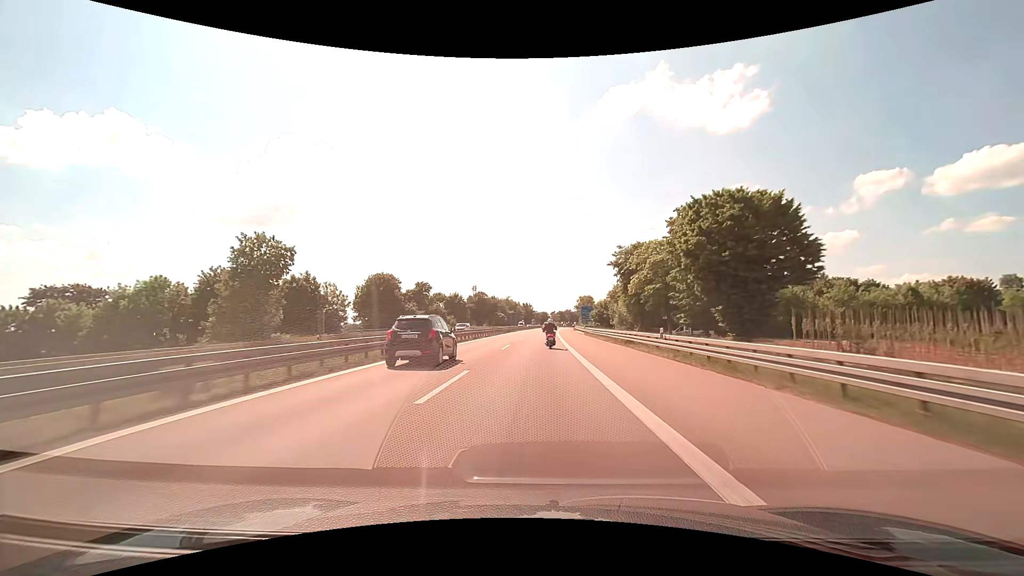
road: motorway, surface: asphalt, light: Day
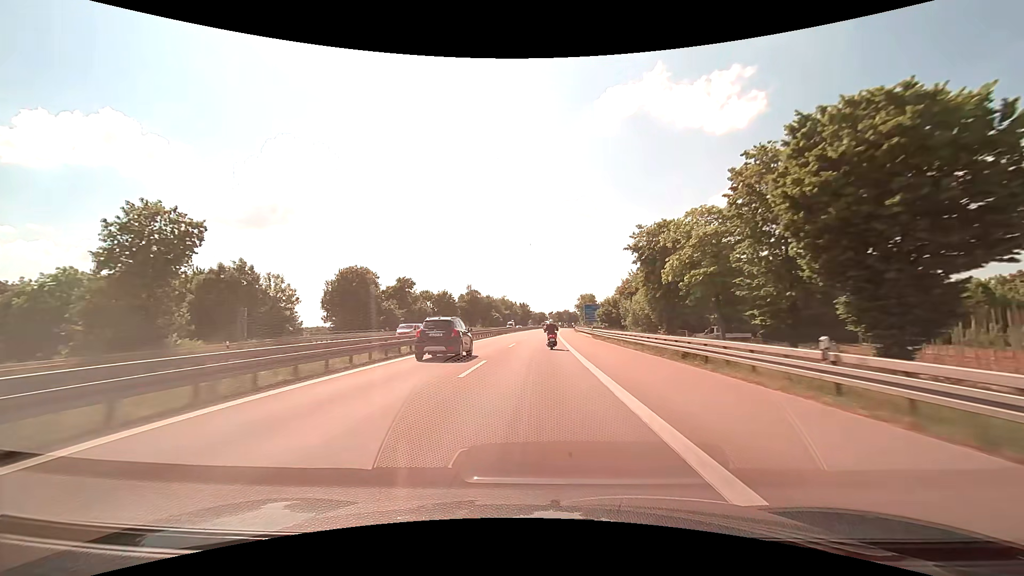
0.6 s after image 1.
(+0.1, +13.7) m; 0°
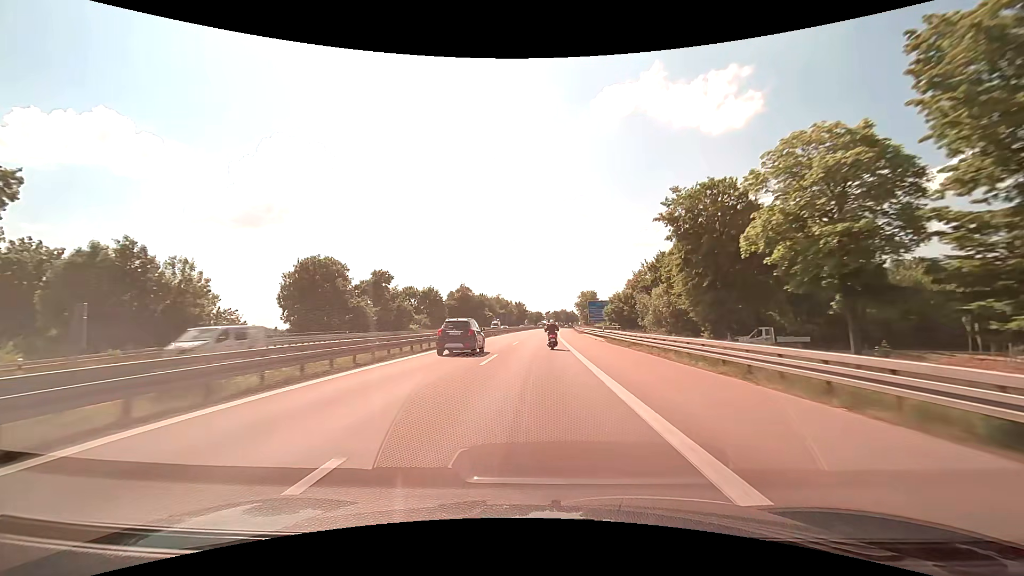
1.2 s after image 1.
(0.0, +13.7) m; 0°
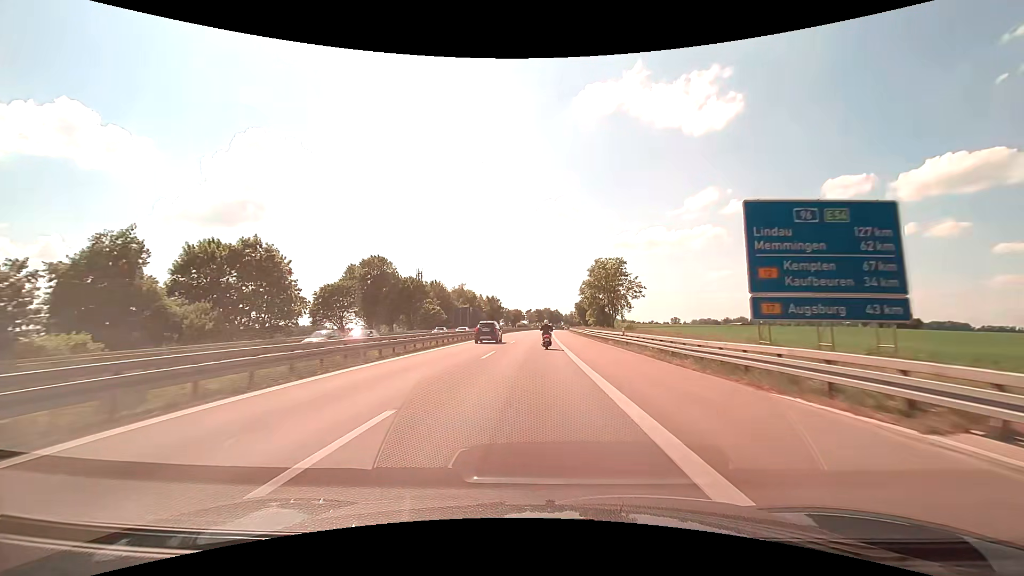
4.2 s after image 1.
(+1.4, +68.9) m; +2°
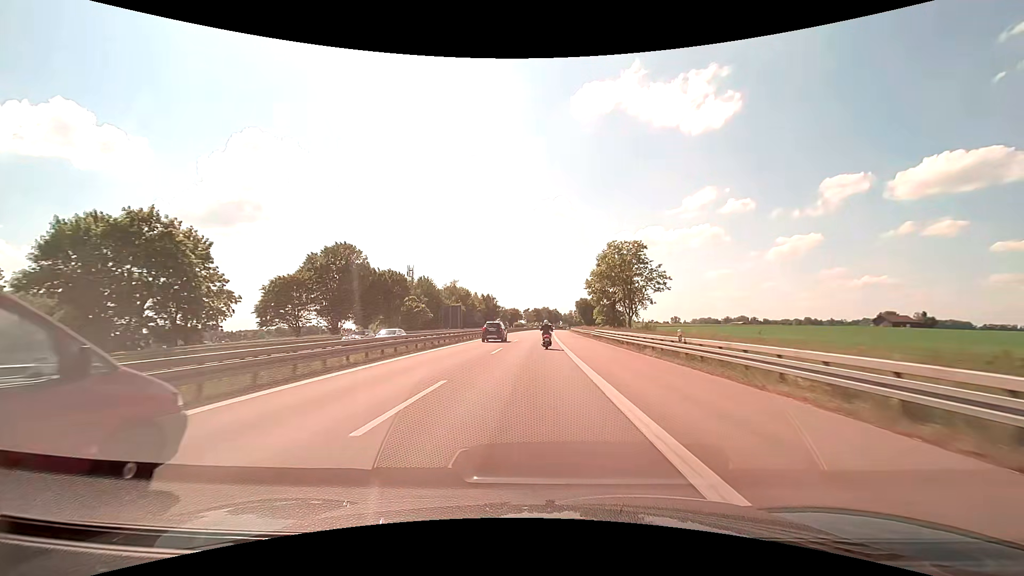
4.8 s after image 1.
(0.0, +13.8) m; 0°
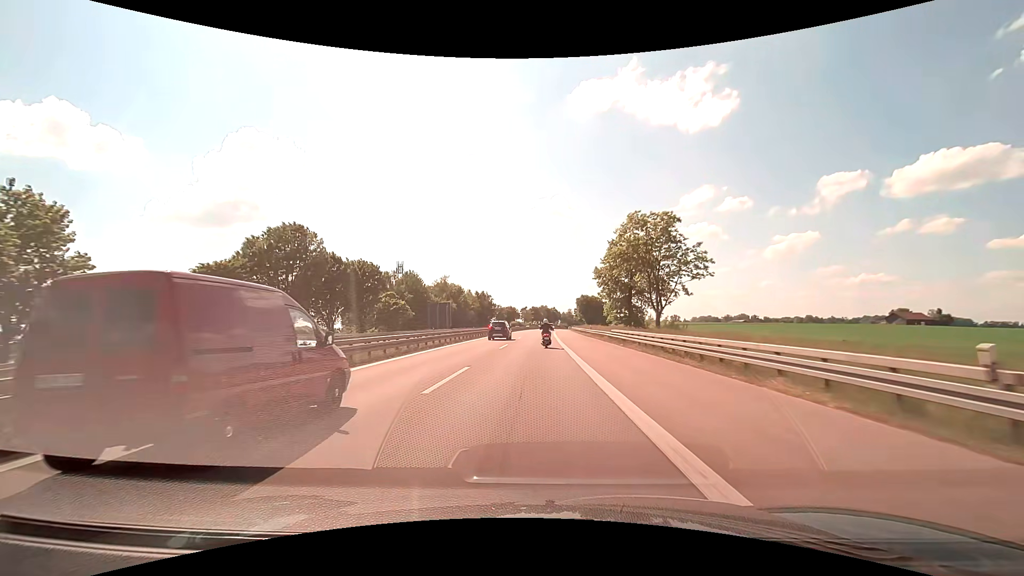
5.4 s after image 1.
(0.0, +13.9) m; 0°
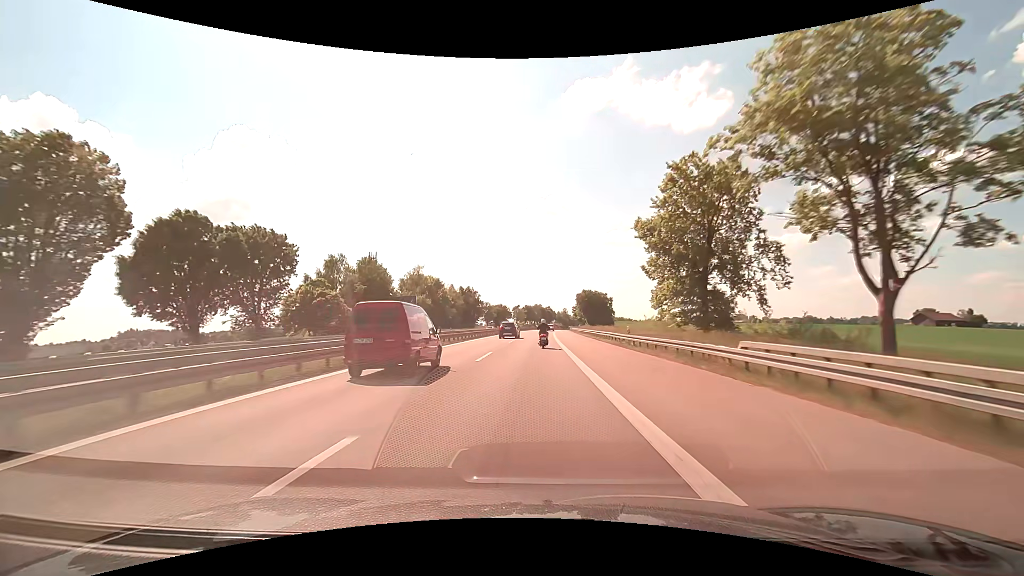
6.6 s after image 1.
(+0.1, +27.8) m; +1°
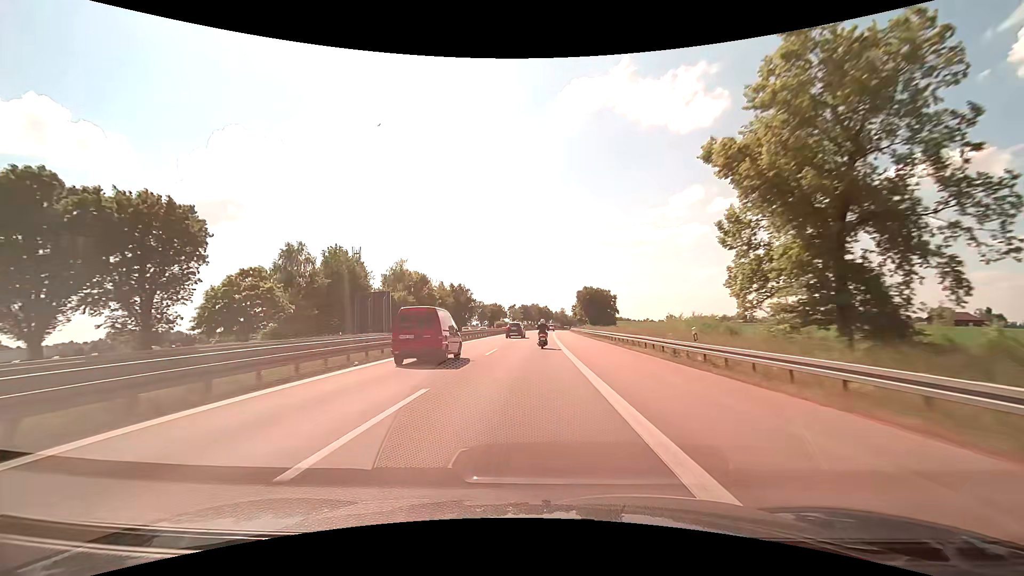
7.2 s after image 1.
(+0.1, +13.9) m; +1°
(0, +10) (0, +20) (0, +30) (0, +40) (0, +50) (+1, +60) (+1, +70) (+1, +80) (+1, +90) (+2, +100) m
